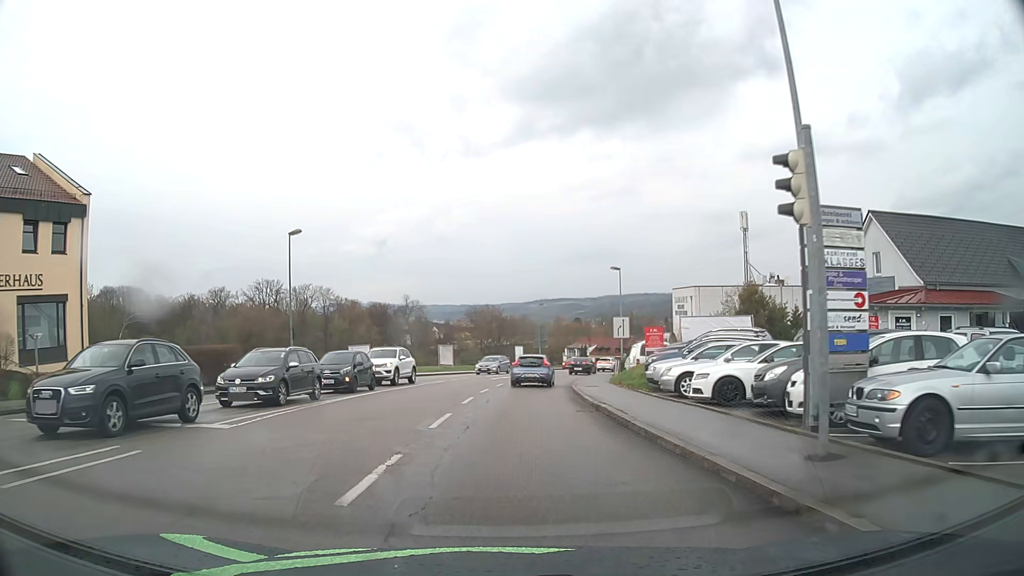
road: tertiary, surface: asphalt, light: Day
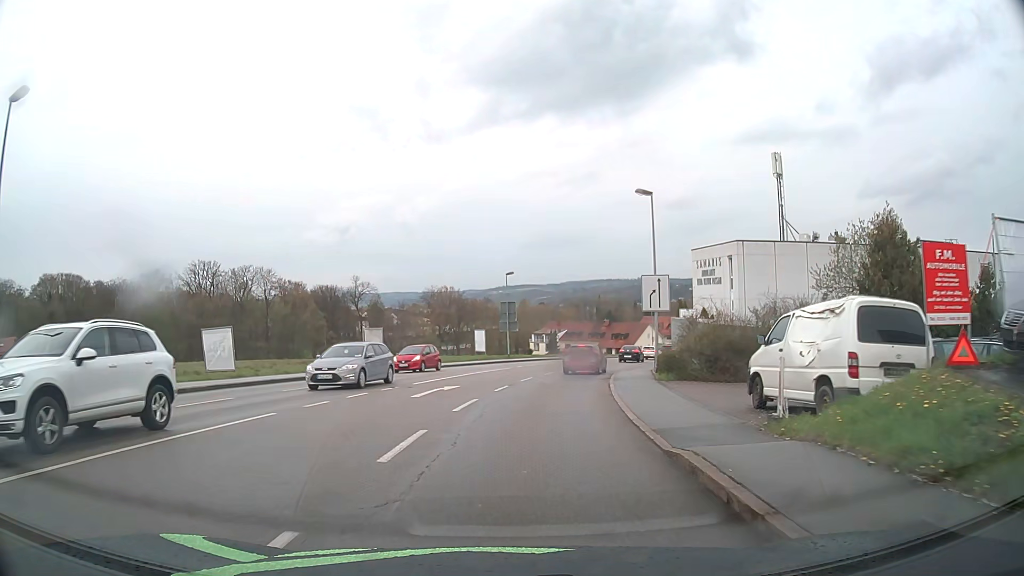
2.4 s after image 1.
(+0.3, +22.3) m; +3°
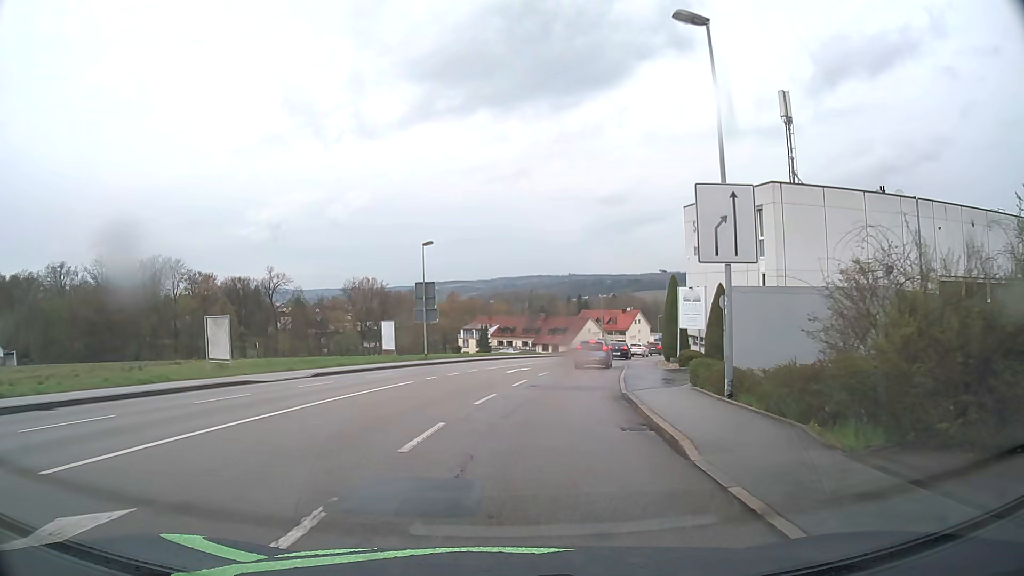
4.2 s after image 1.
(+0.8, +17.2) m; +6°
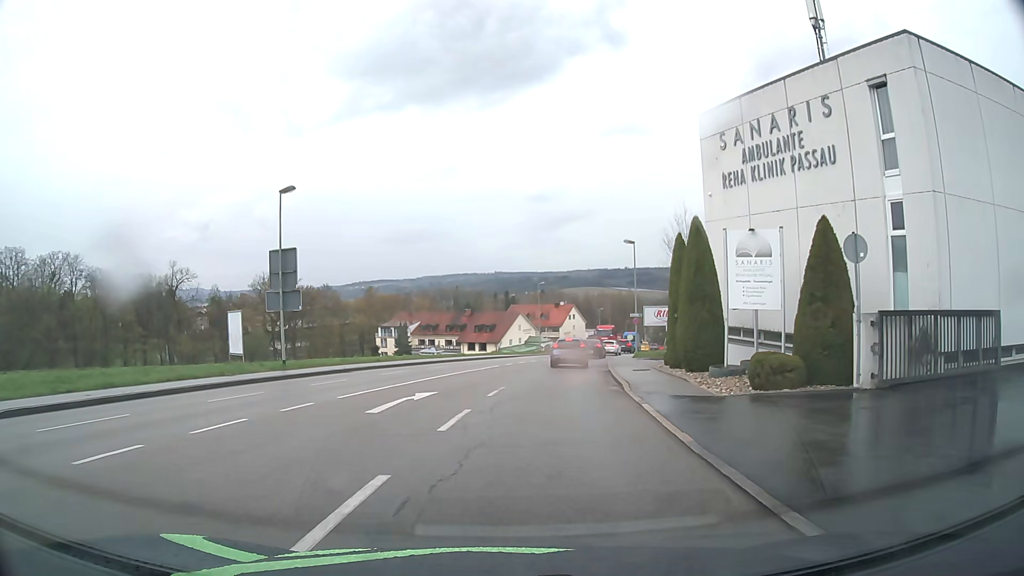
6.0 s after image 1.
(+1.0, +17.0) m; +6°
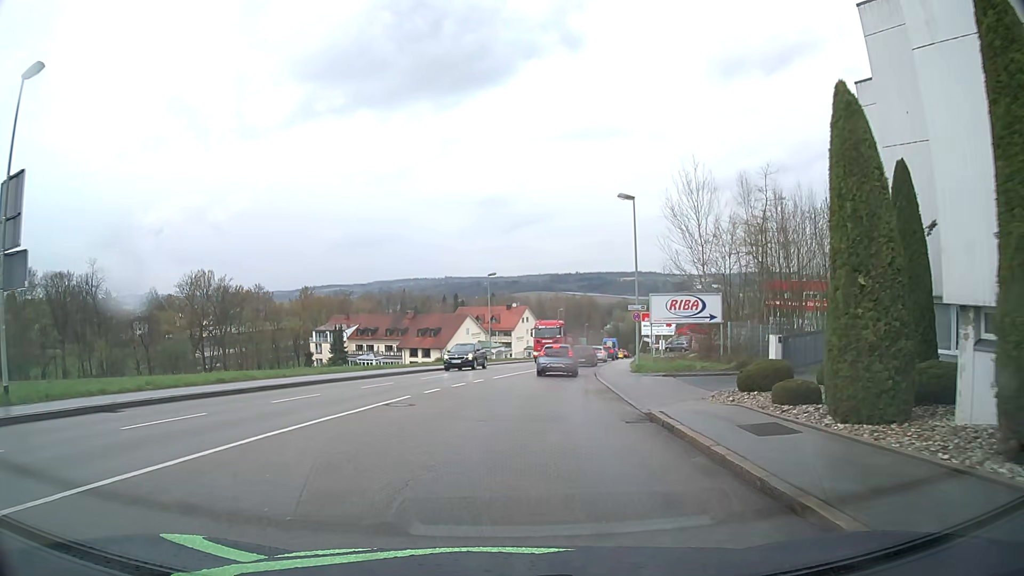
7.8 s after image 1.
(+0.7, +16.2) m; +3°
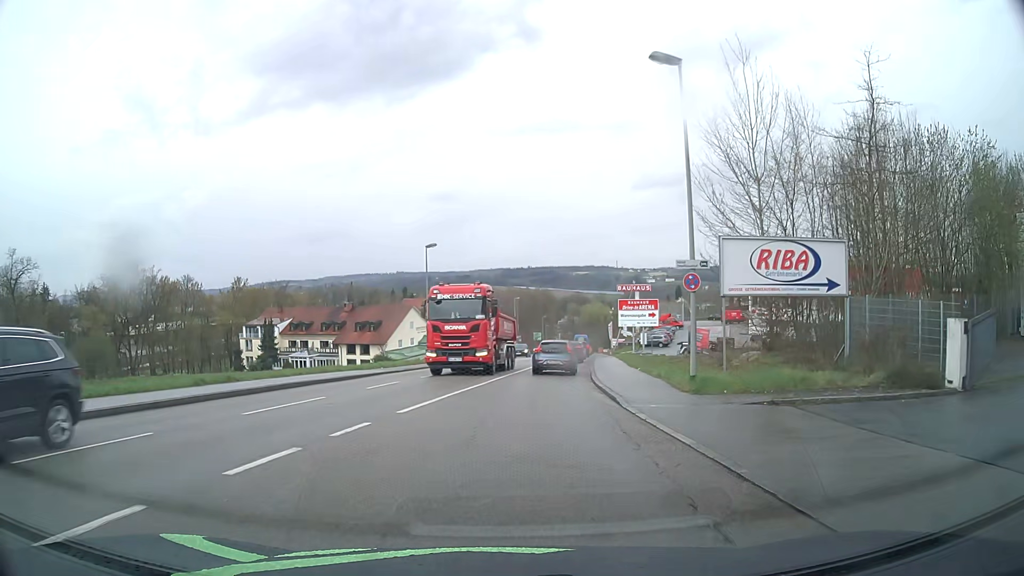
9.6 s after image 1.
(+0.5, +15.4) m; +5°
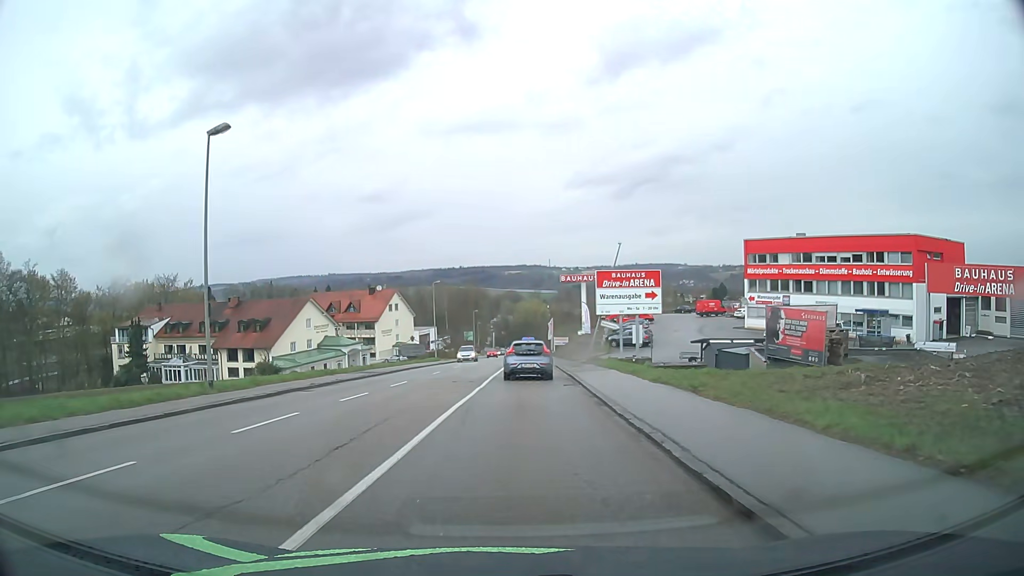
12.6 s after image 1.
(+1.5, +26.9) m; +5°
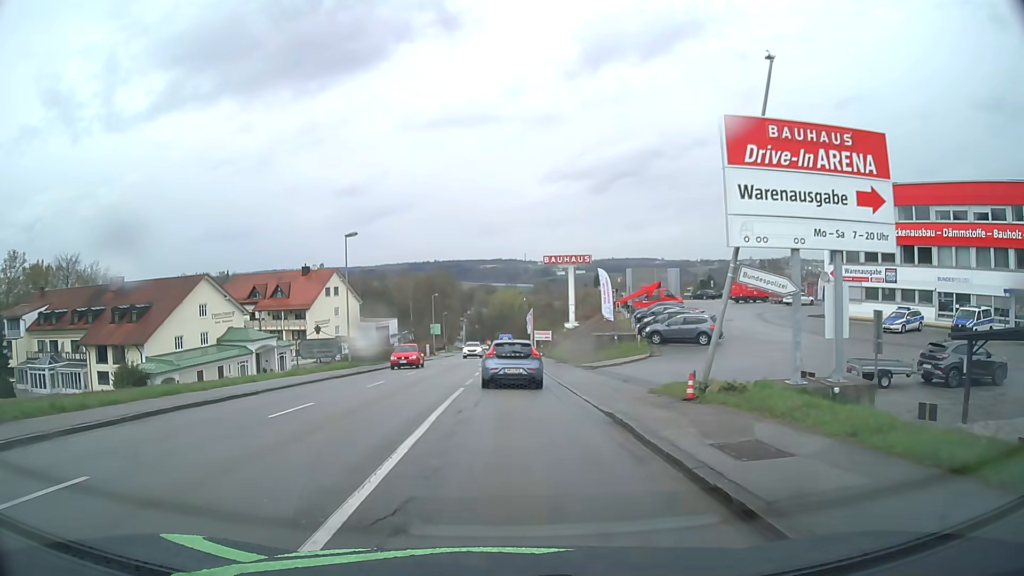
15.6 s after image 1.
(+0.9, +28.8) m; +3°
(0, +10) (0, +20) (0, +30) (0, +40) (0, +50) (0, +60) (0, +70) (0, +80) (0, +90) (0, +100) m
